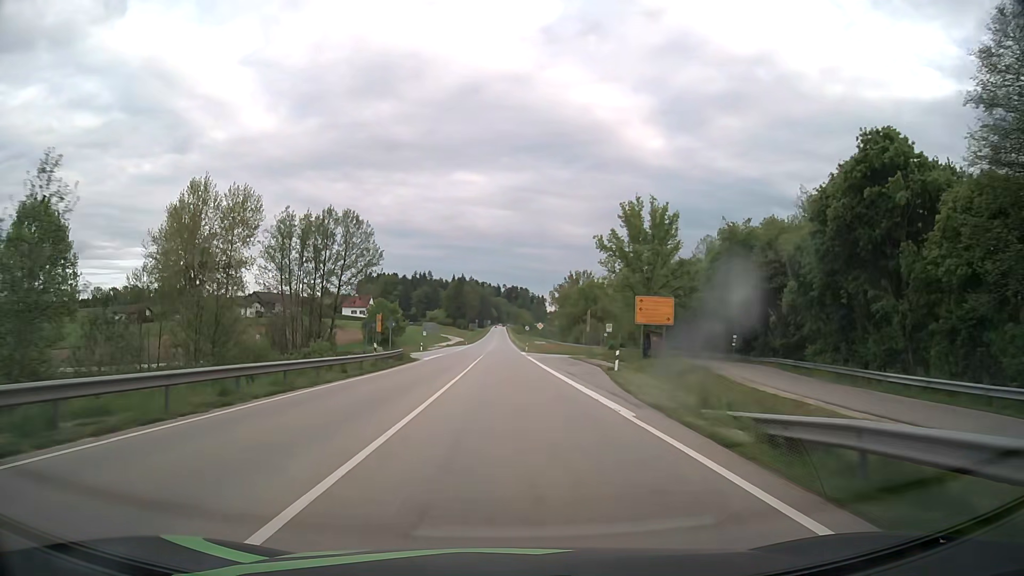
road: primary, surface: asphalt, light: Day
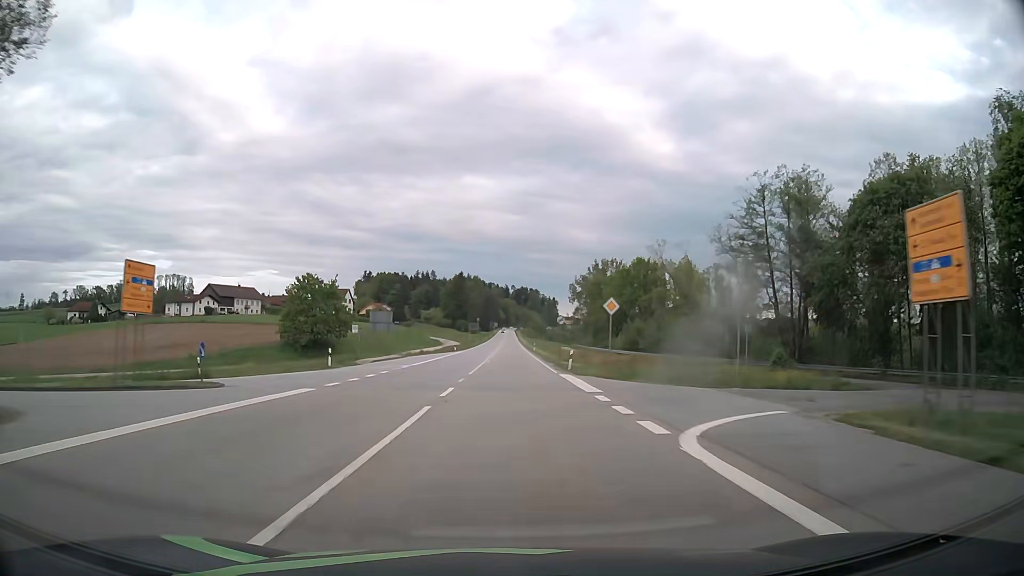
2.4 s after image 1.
(-0.3, +48.3) m; -1°
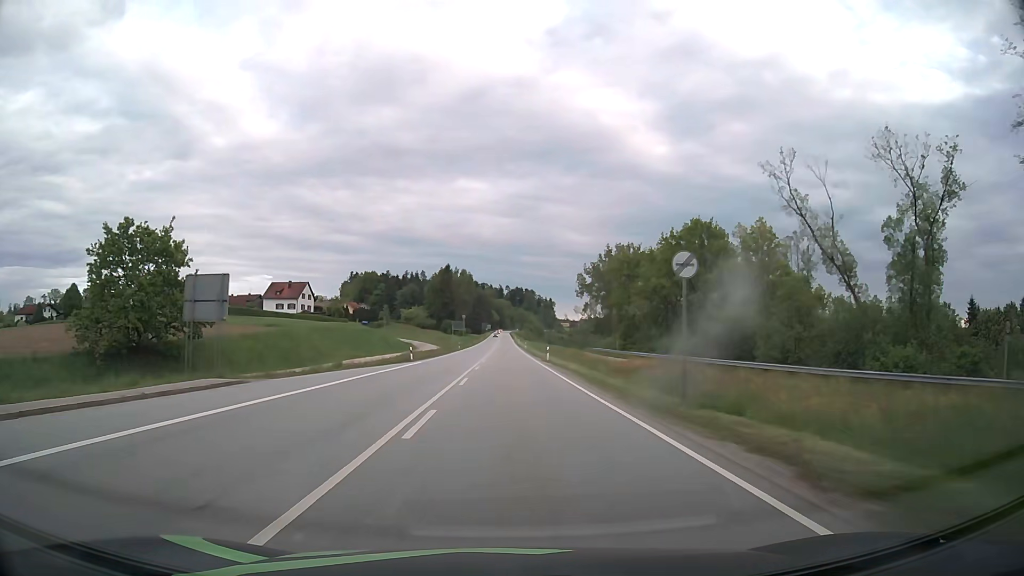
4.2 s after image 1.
(+0.2, +35.9) m; +1°
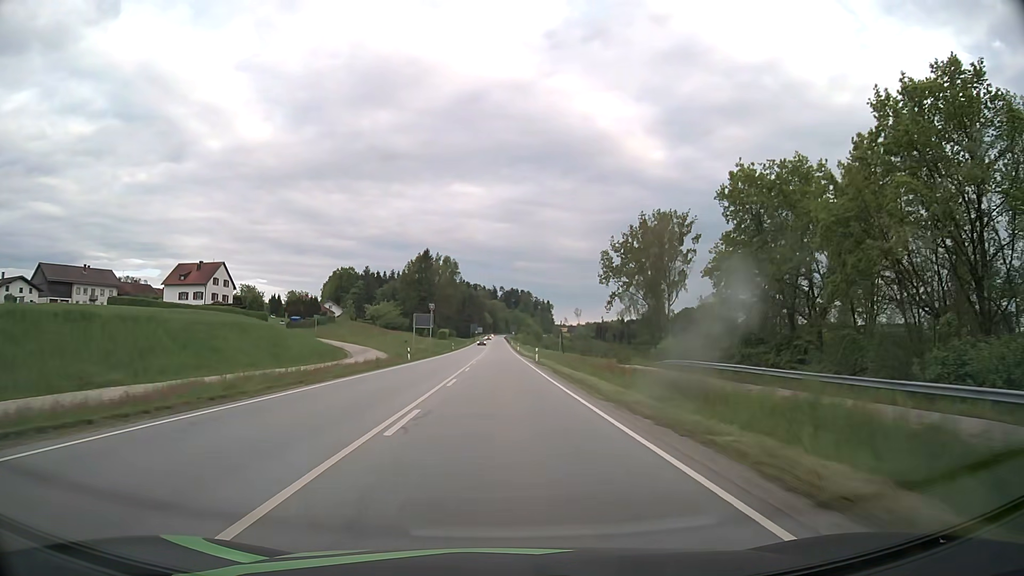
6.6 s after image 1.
(0.0, +47.7) m; 0°
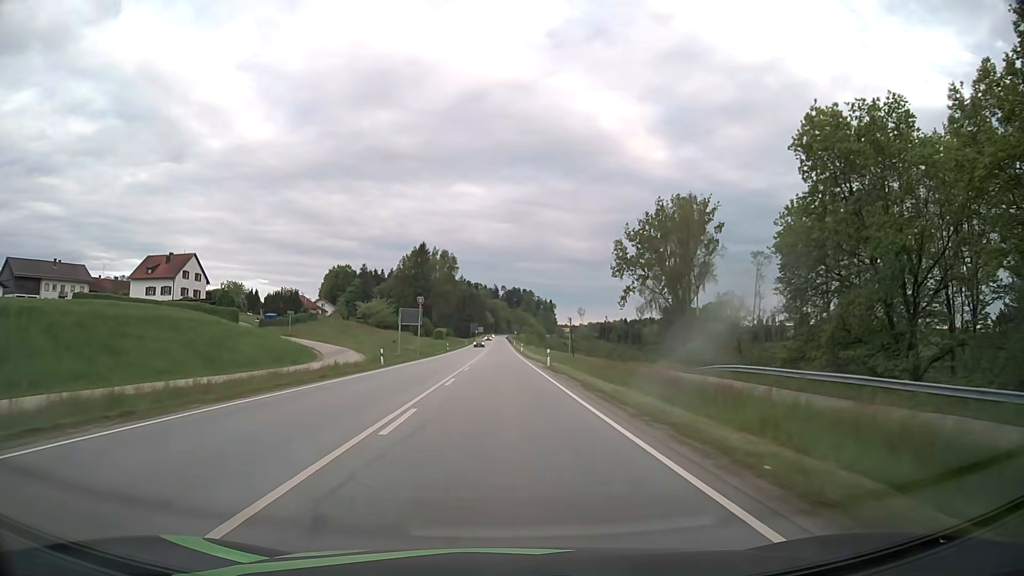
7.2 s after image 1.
(0.0, +12.1) m; 0°
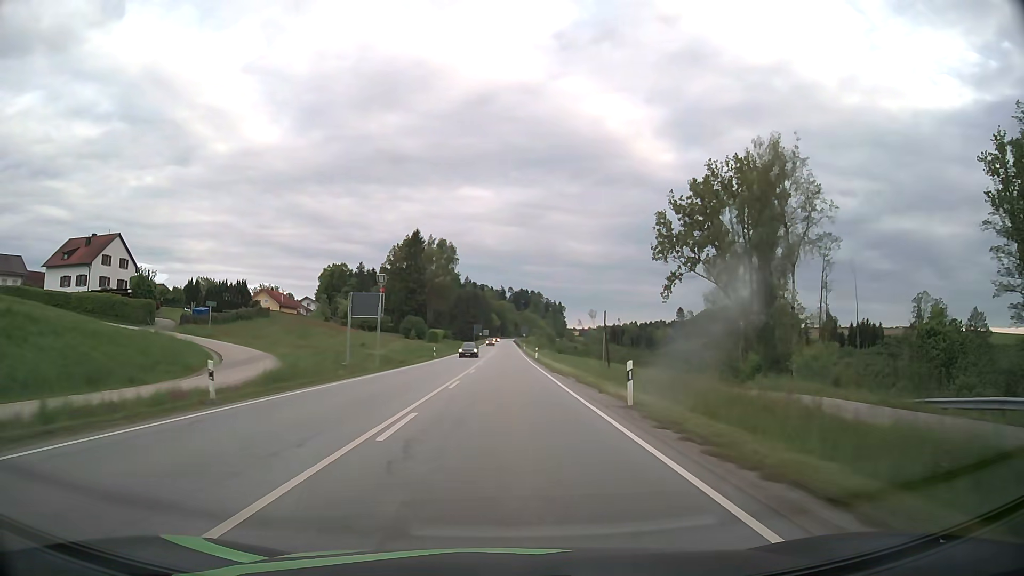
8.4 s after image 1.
(-0.1, +24.7) m; -1°
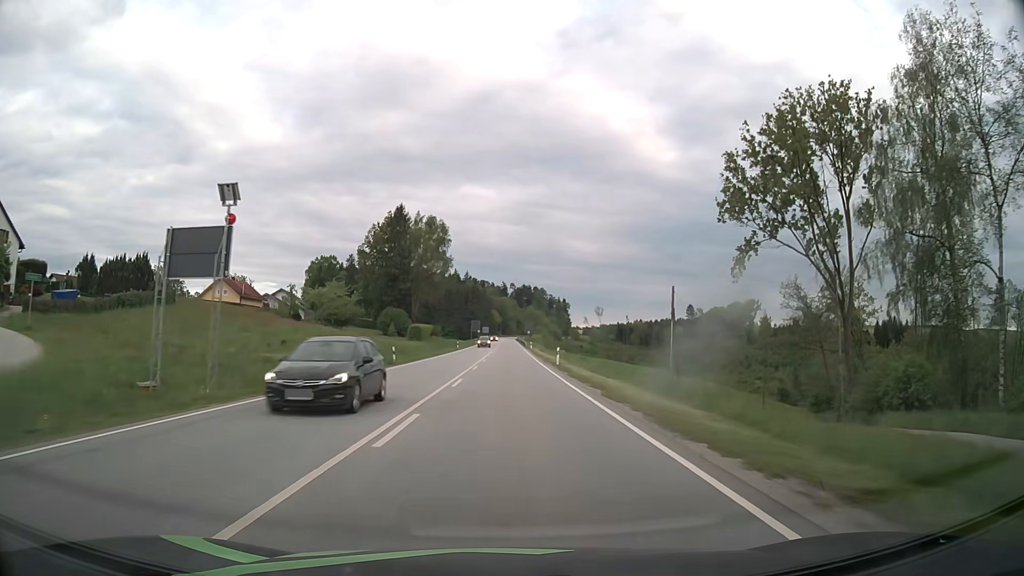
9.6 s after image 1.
(0.0, +24.8) m; 0°
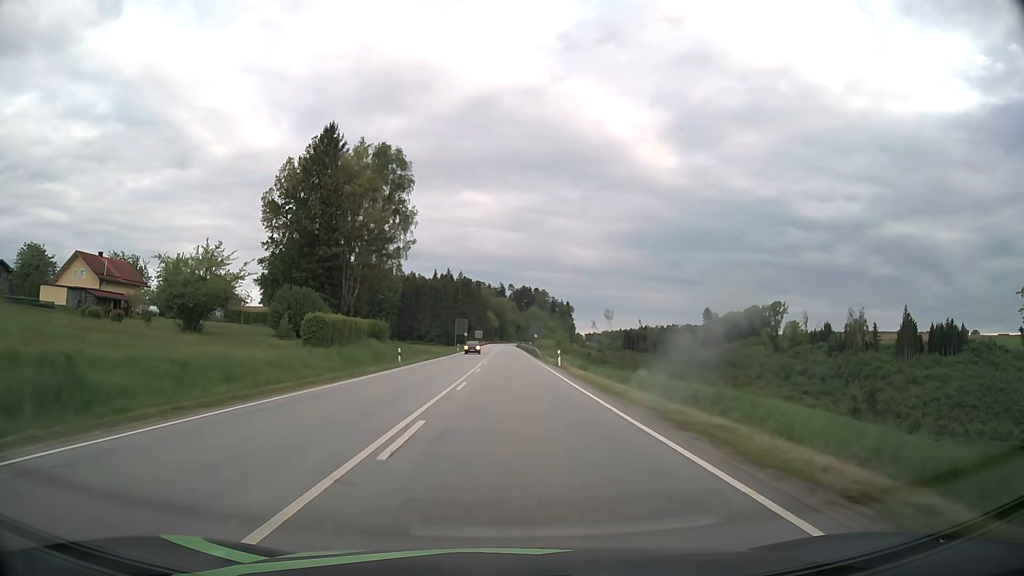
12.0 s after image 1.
(0.0, +49.0) m; 0°
(0, +10) (0, +20) (0, +30) (0, +40) (0, +50) (0, +60) (0, +70) (0, +80) (0, +90) (0, +100) m
